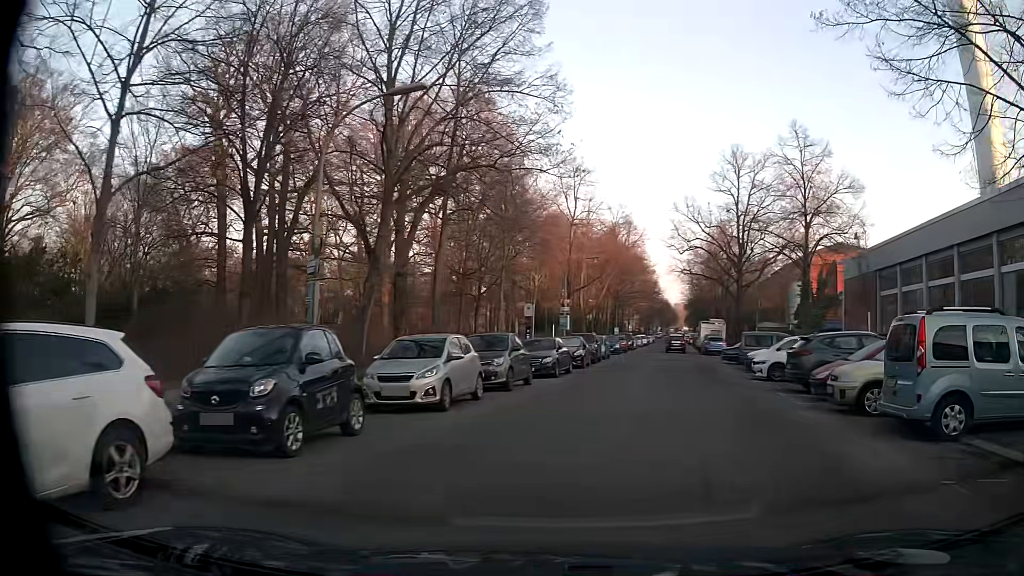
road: residential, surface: asphalt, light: Day
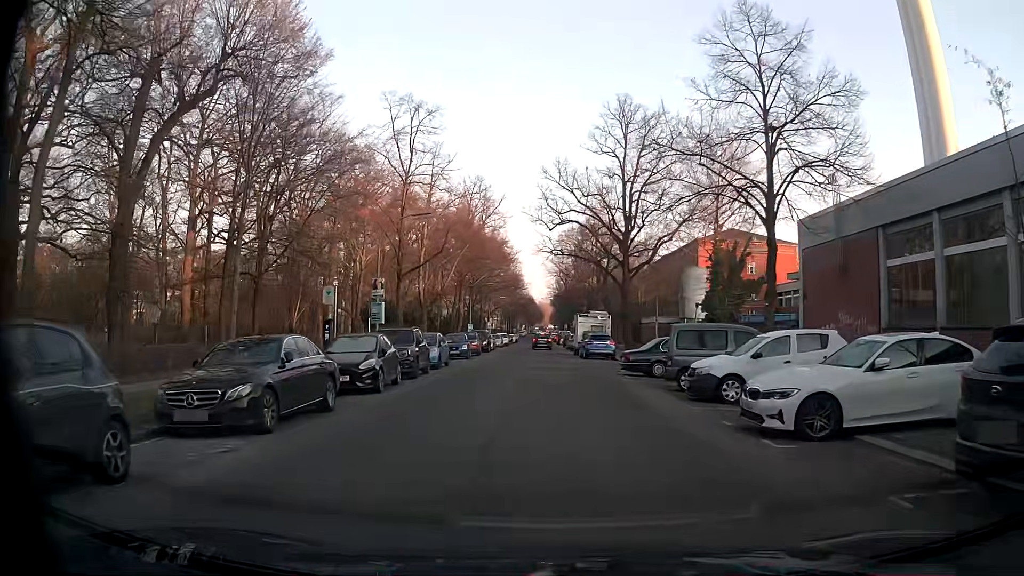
(+2.0, +14.5) m; +12°
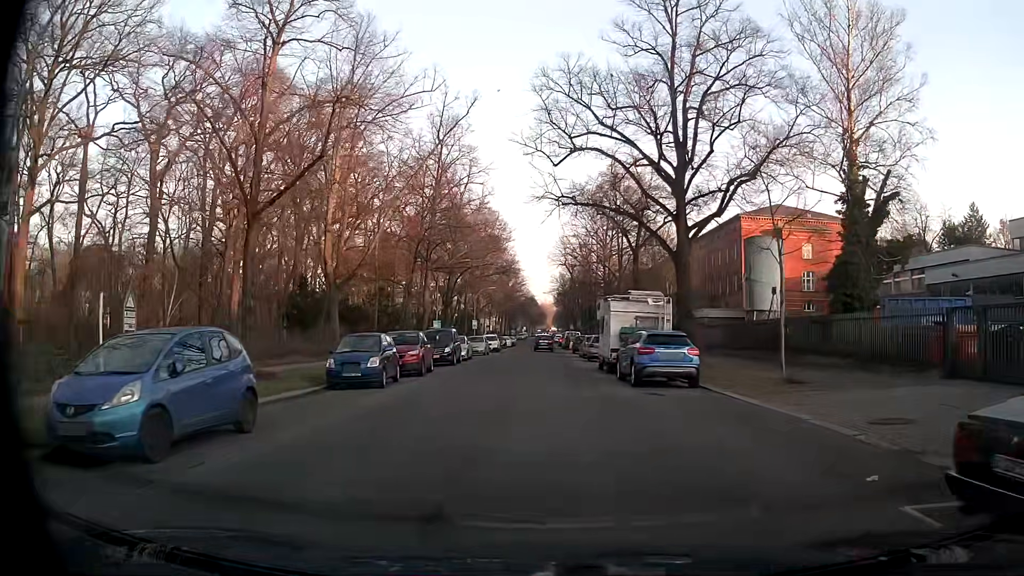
(-0.4, +21.0) m; -2°
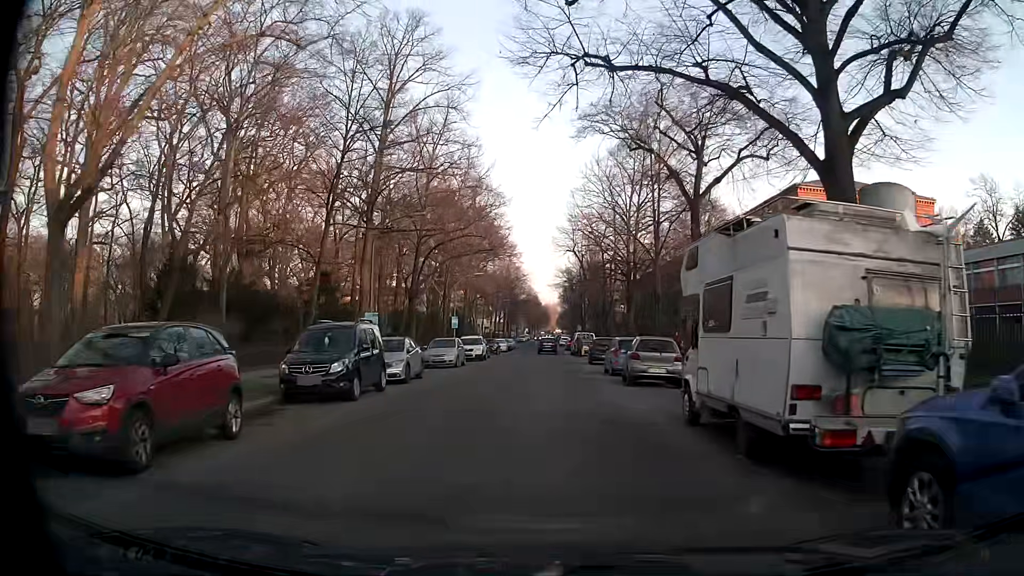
(+0.1, +17.2) m; +1°
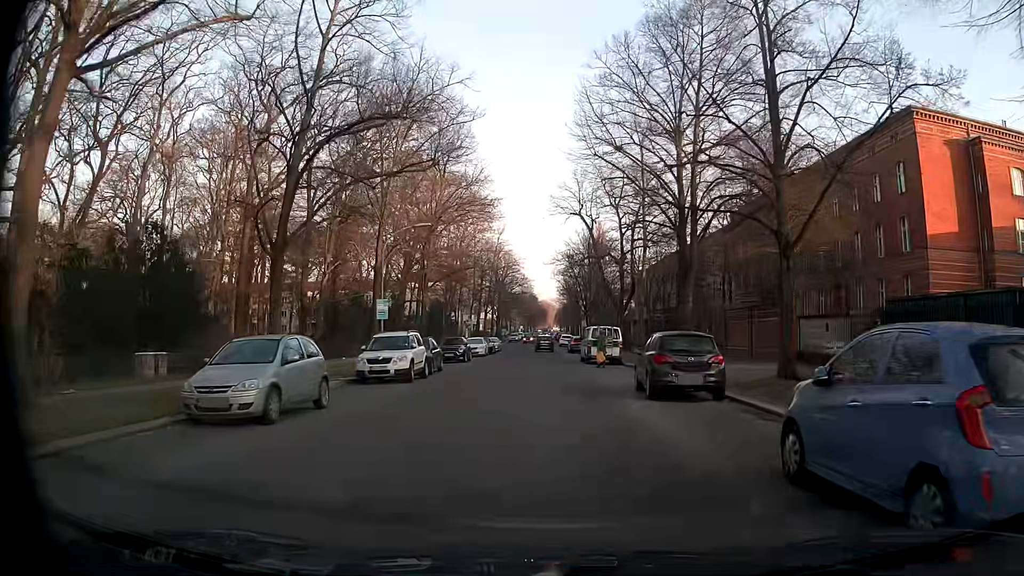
(-0.2, +21.8) m; 0°
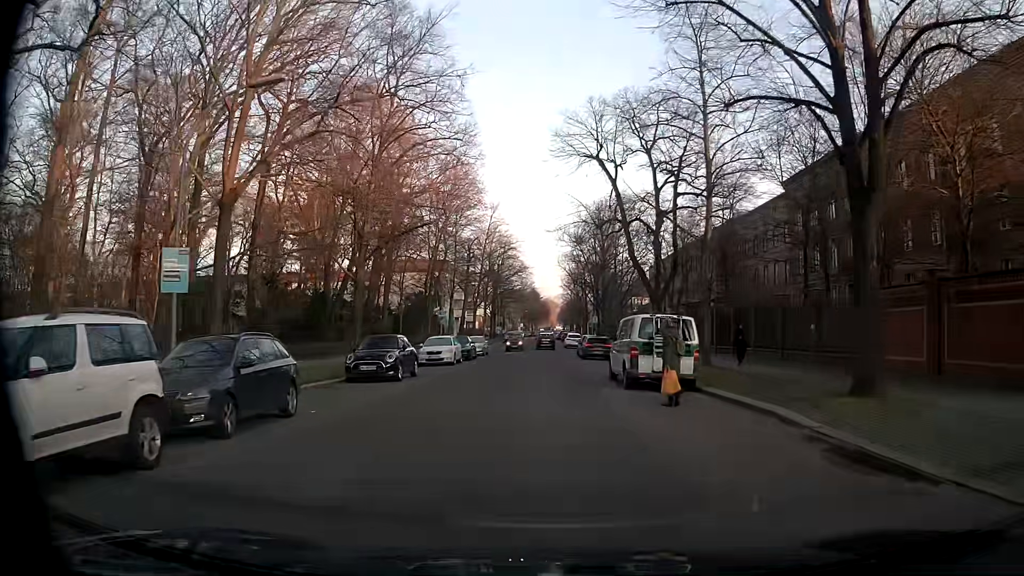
(0.0, +17.3) m; 0°
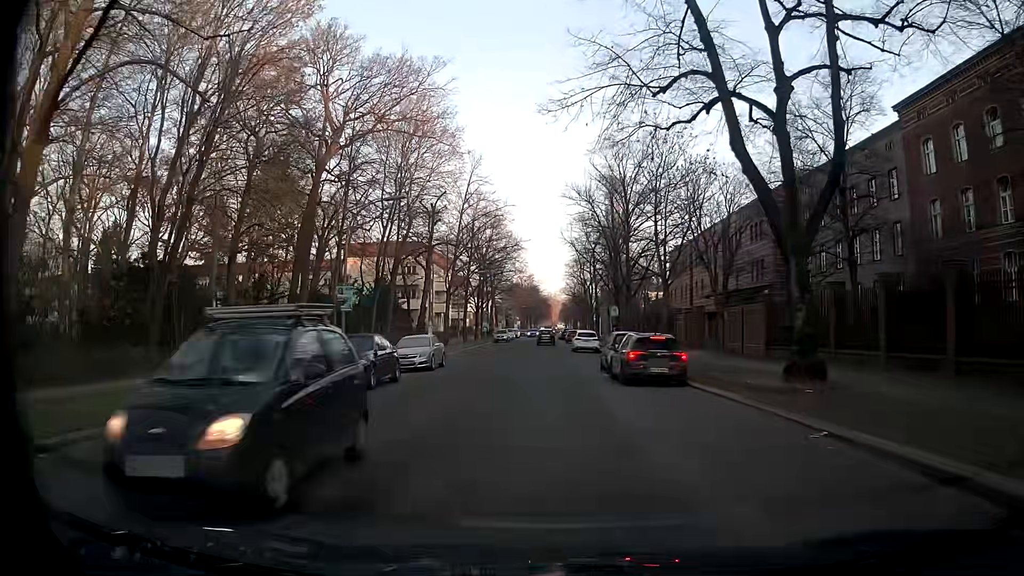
(-0.1, +21.9) m; +1°
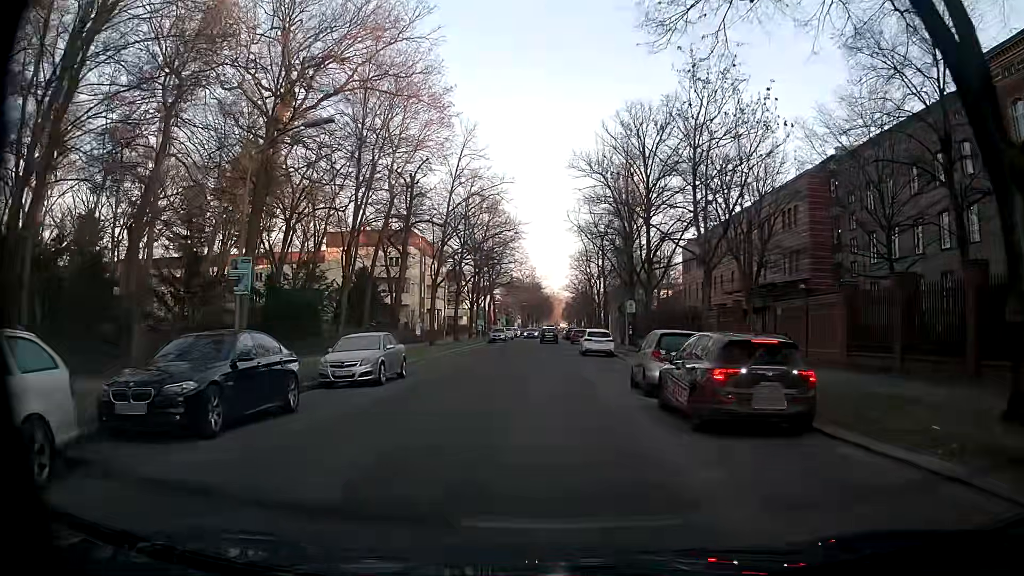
(-0.2, +8.8) m; -1°
(0, +10) (0, +20) (0, +30) (0, +40) (0, +50) (0, +60) (0, +70) (0, +80) (0, +90) (0, +100) m
